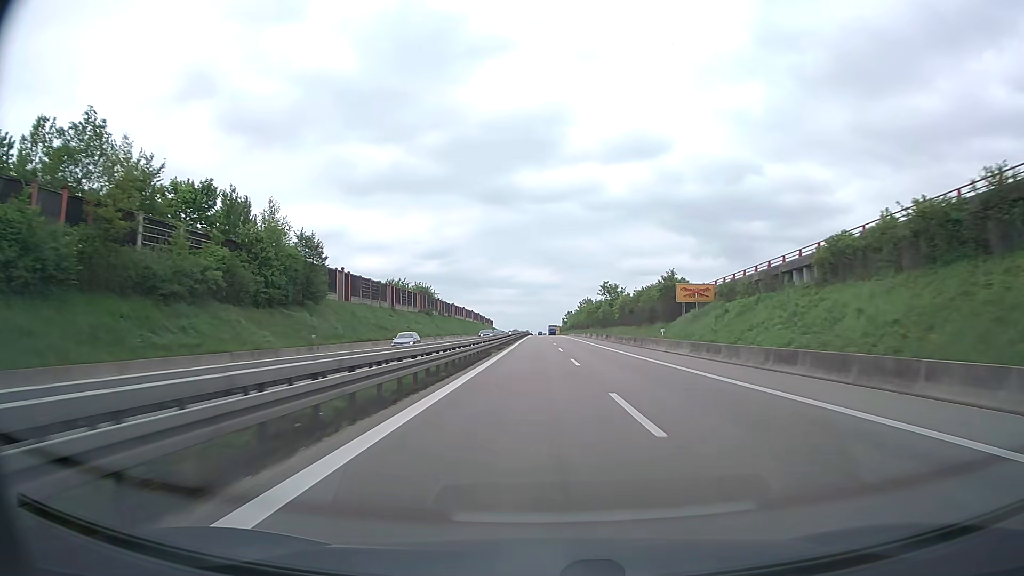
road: trunk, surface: asphalt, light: Day
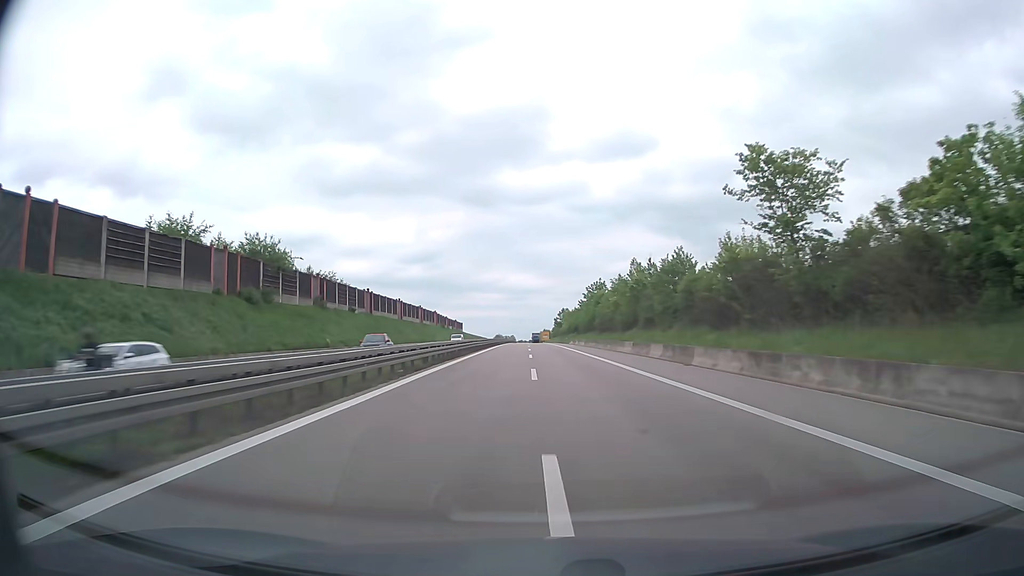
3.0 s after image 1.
(+0.6, +79.6) m; +1°
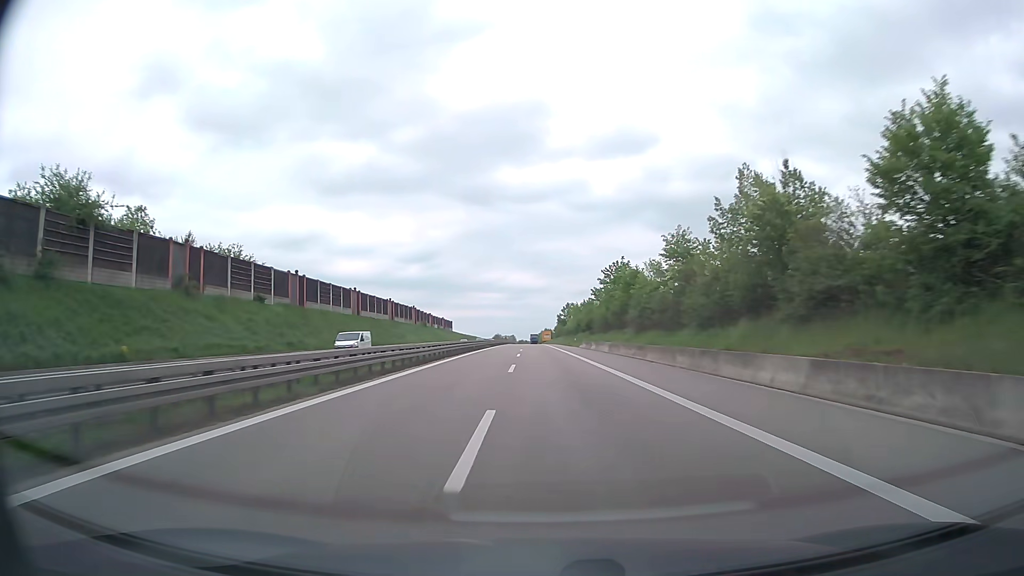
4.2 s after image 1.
(+0.1, +31.9) m; 0°
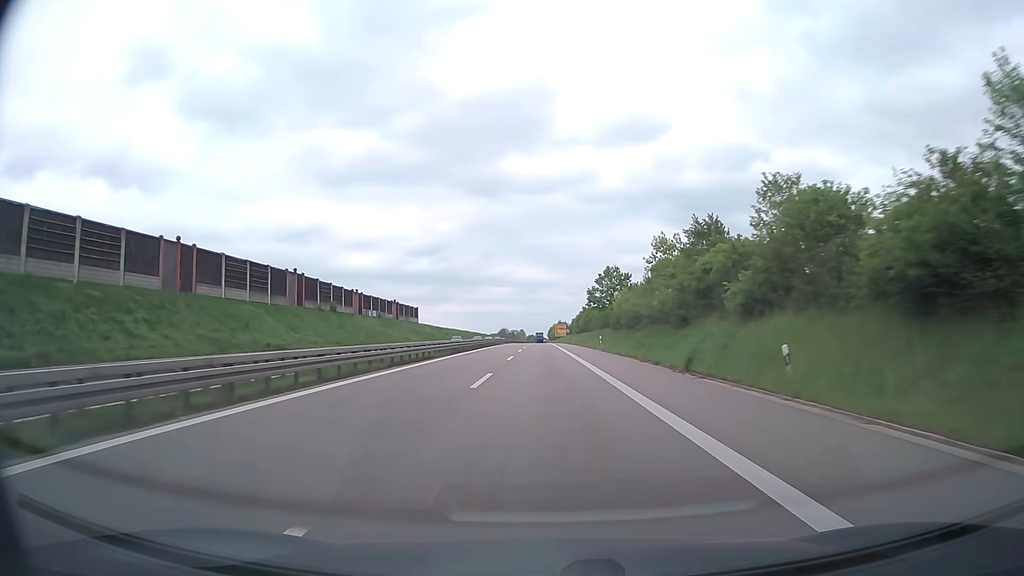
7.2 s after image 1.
(-0.9, +79.9) m; -1°
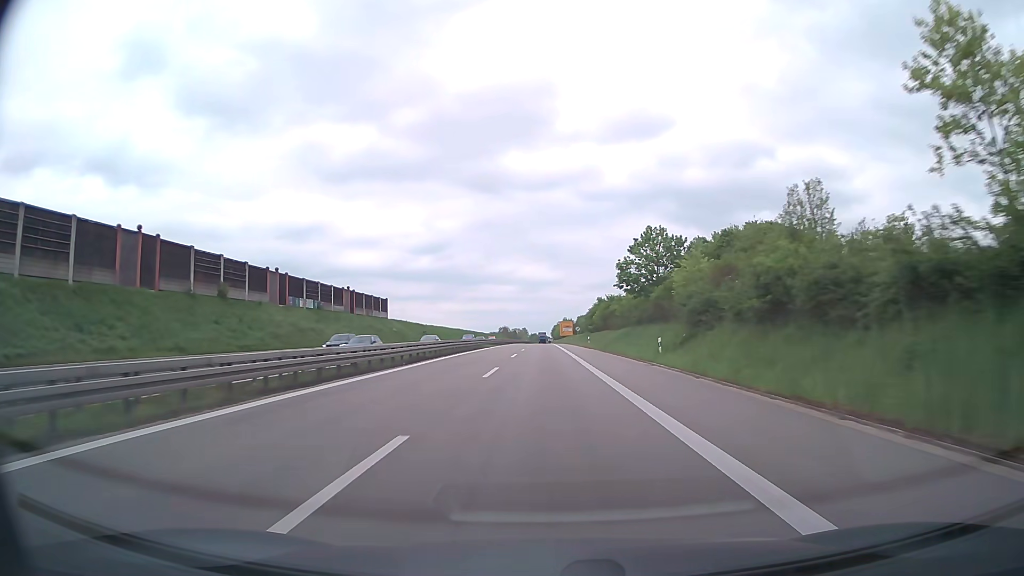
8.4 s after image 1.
(-0.1, +32.1) m; 0°
(0, +10) (0, +20) (0, +30) (0, +40) (0, +50) (0, +60) (0, +70) (0, +80) (0, +90) (0, +100) m
